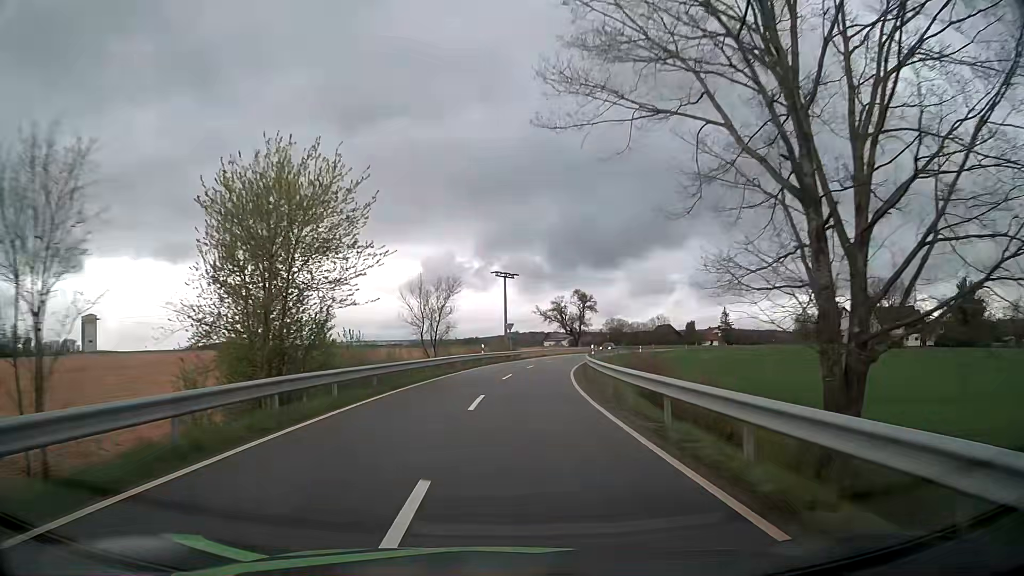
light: Day
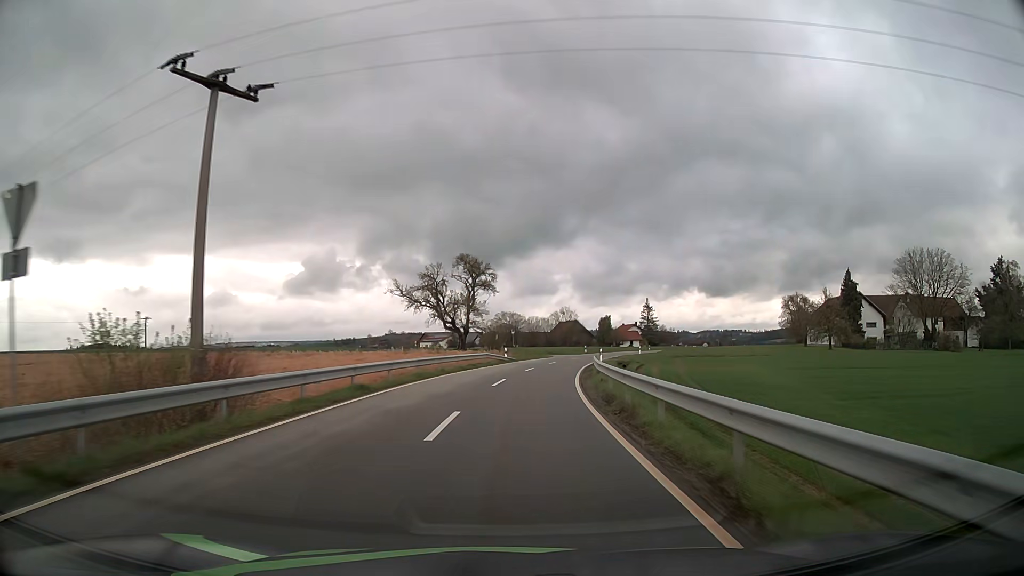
(+4.4, +53.3) m; +10°
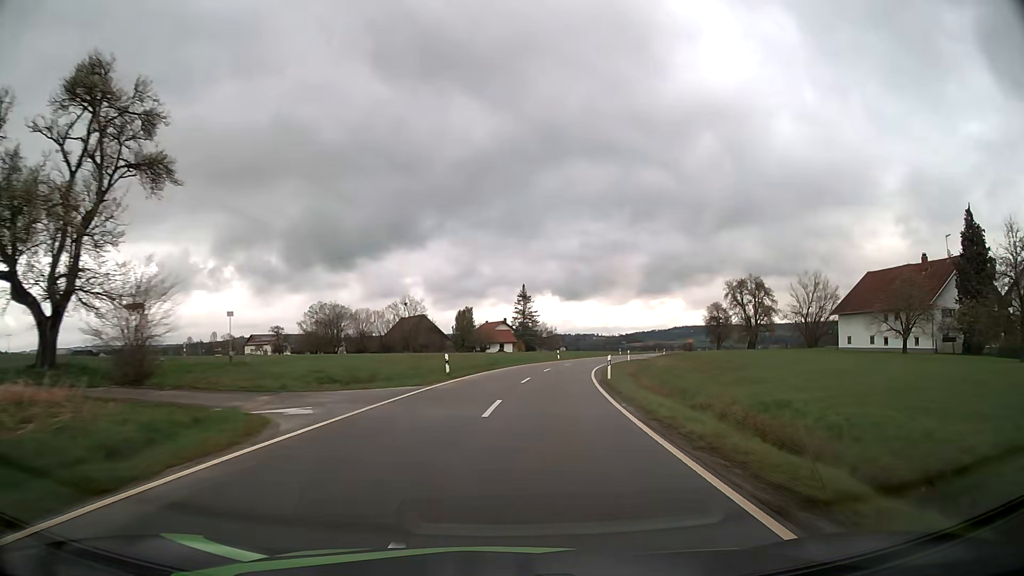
(+5.7, +57.5) m; +12°
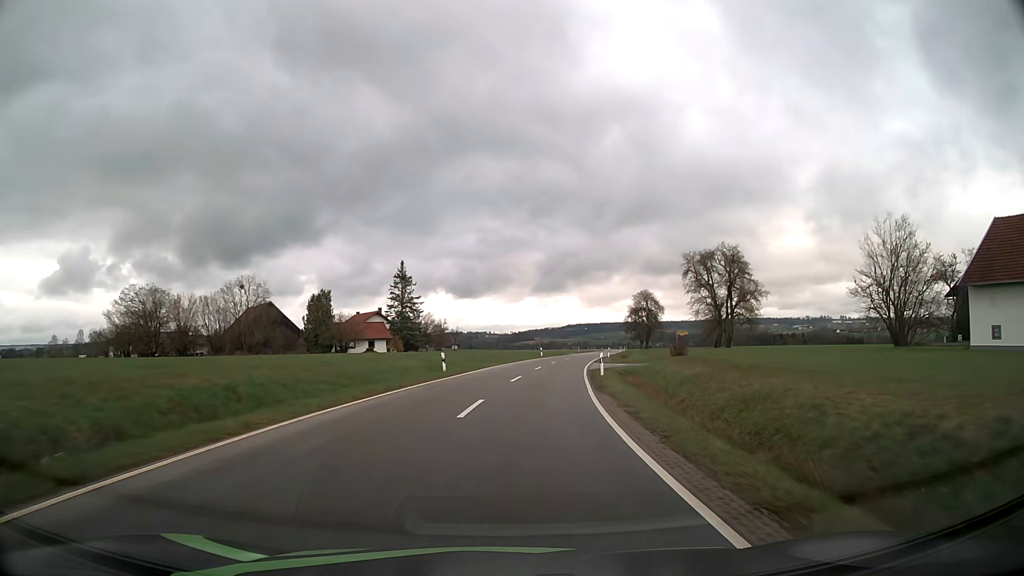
(+3.1, +37.1) m; +9°
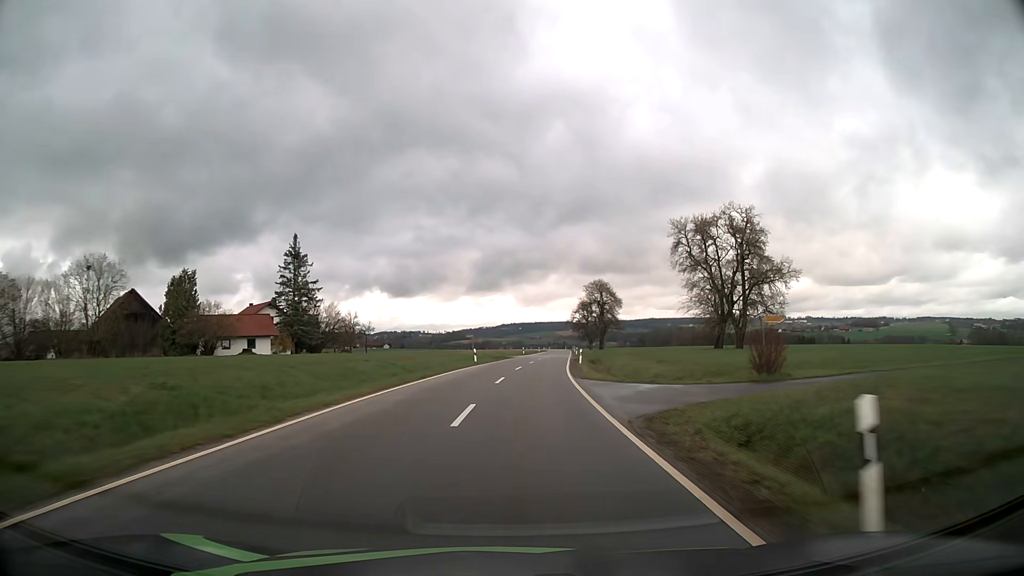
(+1.3, +25.8) m; +6°
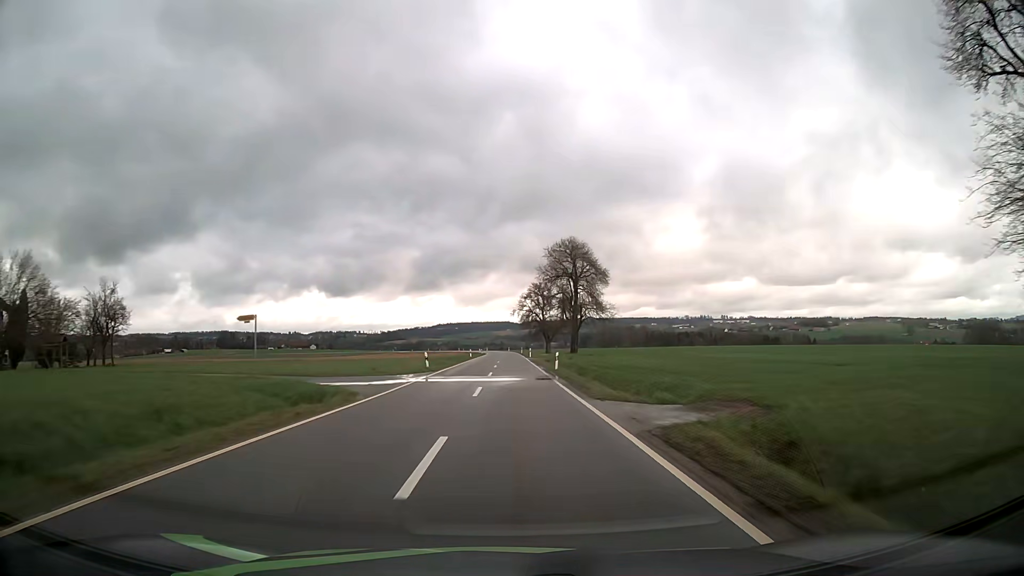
(+3.3, +54.0) m; +6°
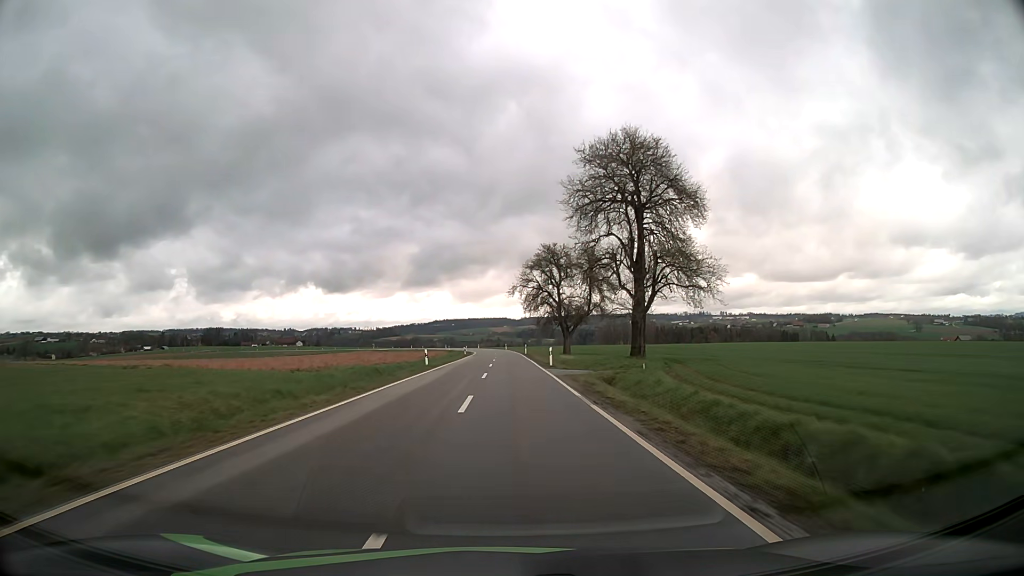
(+0.2, +41.9) m; 0°
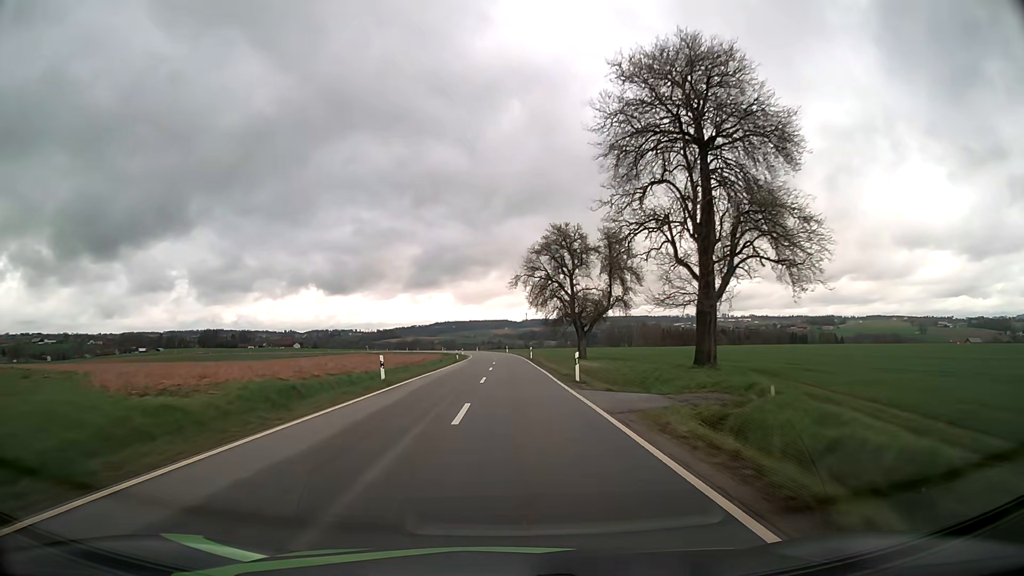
(0.0, +14.0) m; 0°
(0, +10) (0, +20) (0, +30) (0, +40) (0, +50) (0, +60) (0, +70) (-1, +80) (-1, +90) (-2, +100) m
